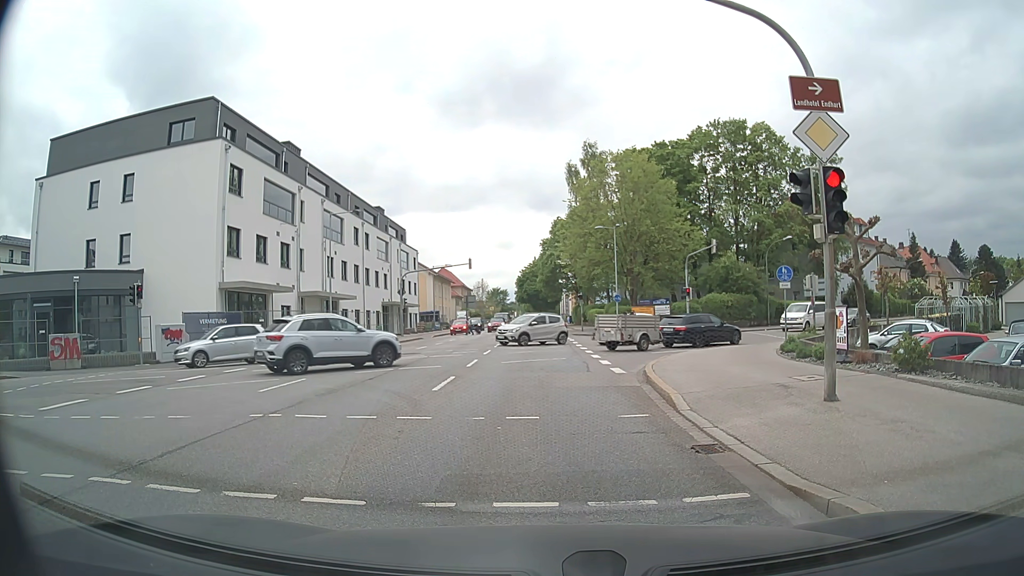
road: secondary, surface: asphalt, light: Day
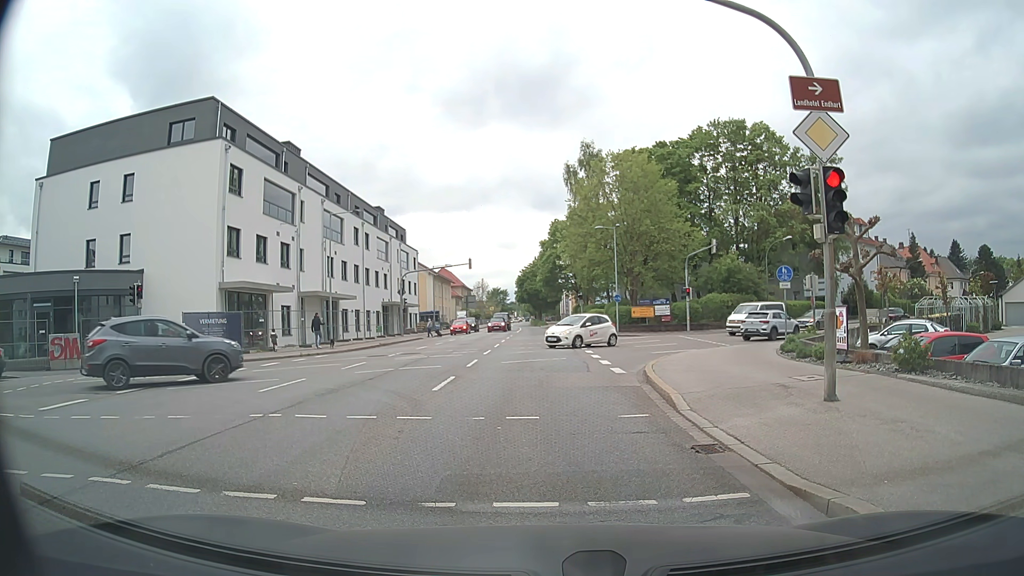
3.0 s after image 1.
(0.0, 0.0) m; 0°
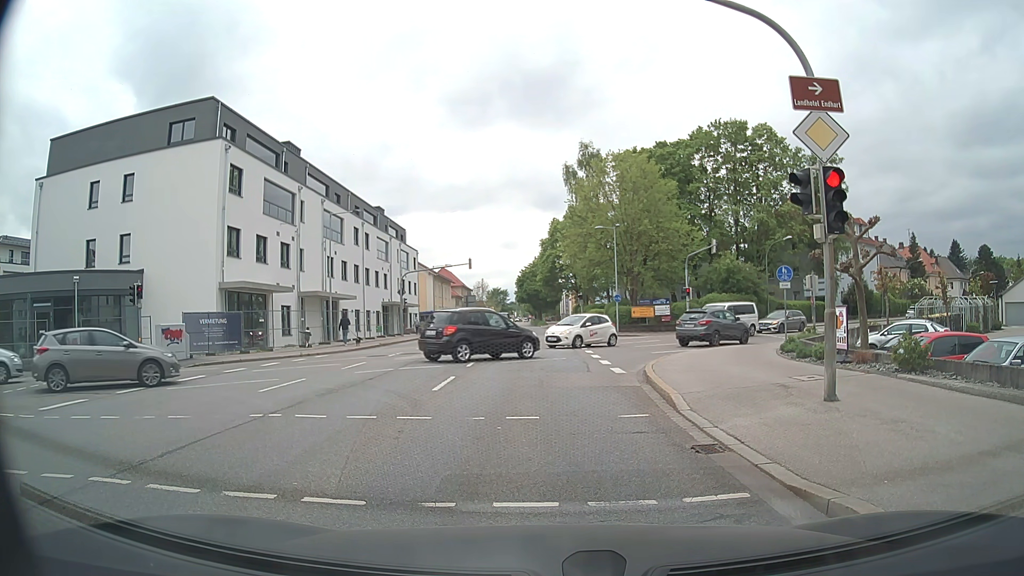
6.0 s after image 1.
(0.0, 0.0) m; 0°
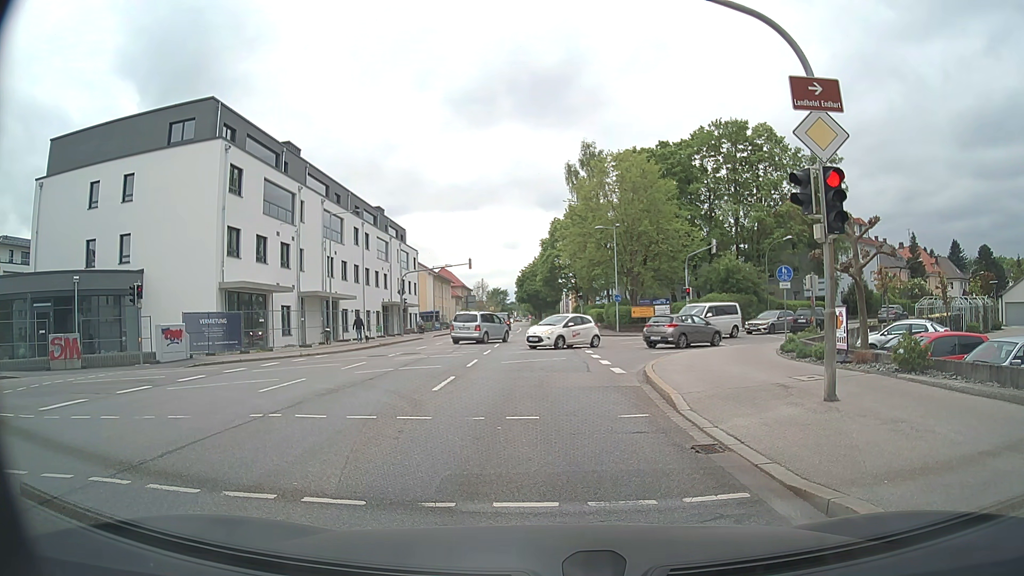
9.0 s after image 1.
(0.0, 0.0) m; 0°
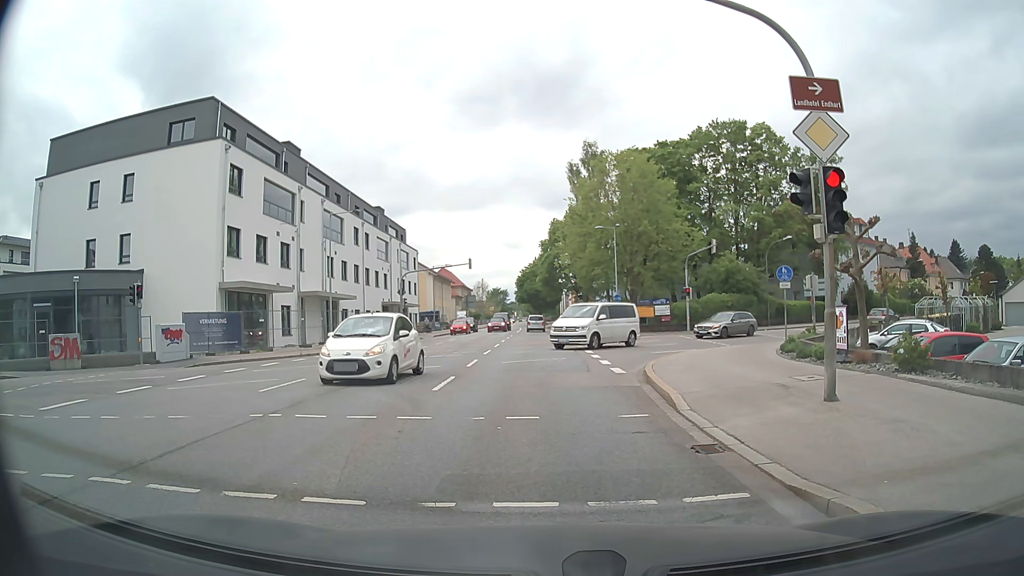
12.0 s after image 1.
(0.0, 0.0) m; 0°
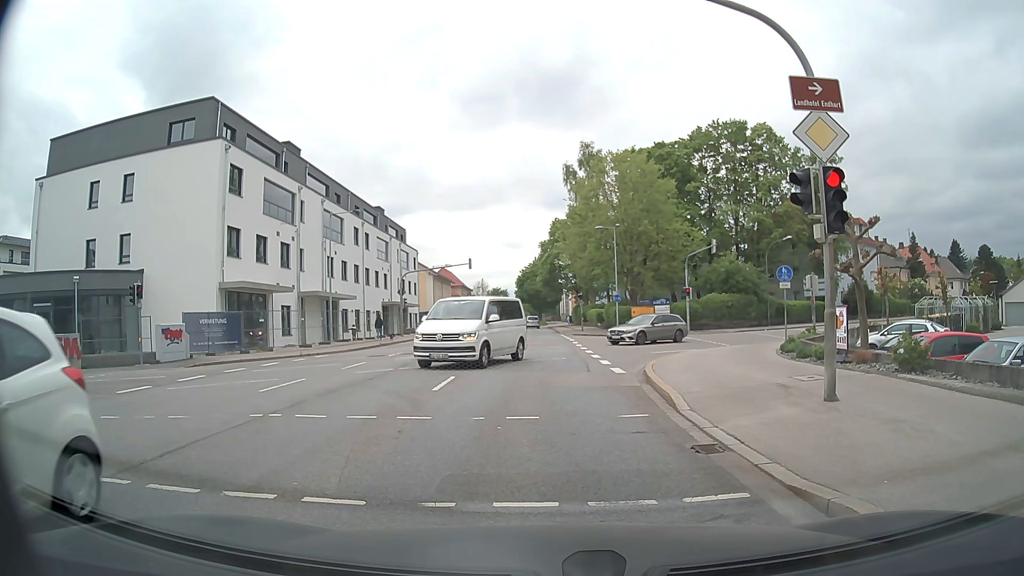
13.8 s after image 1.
(0.0, 0.0) m; 0°
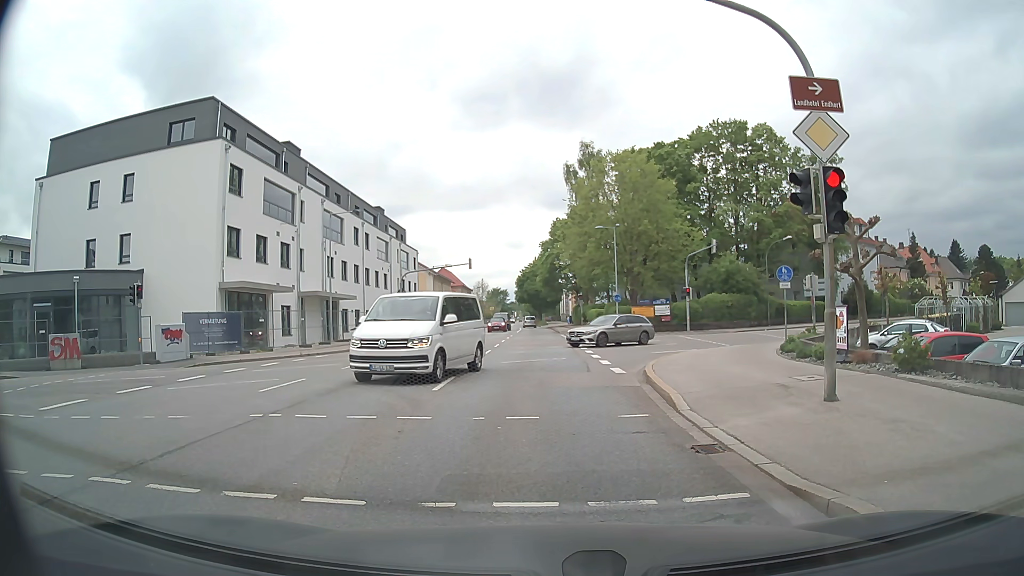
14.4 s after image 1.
(0.0, 0.0) m; 0°
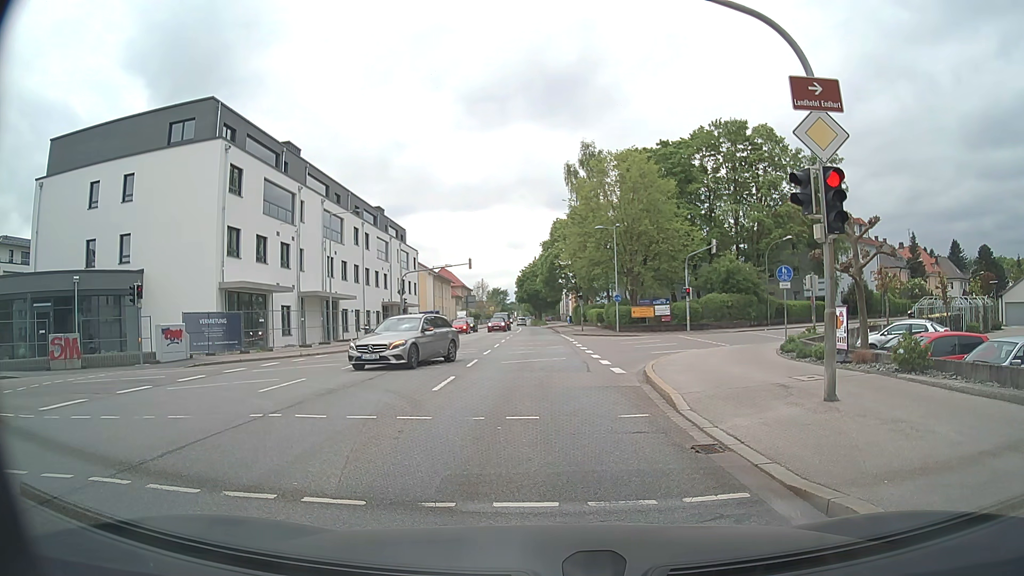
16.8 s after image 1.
(0.0, 0.0) m; 0°
